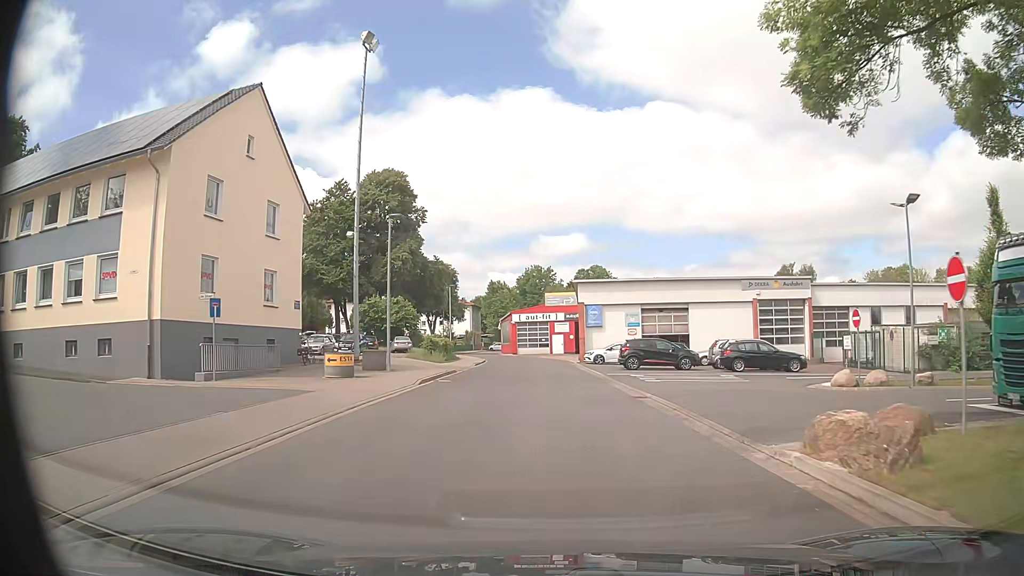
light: Day
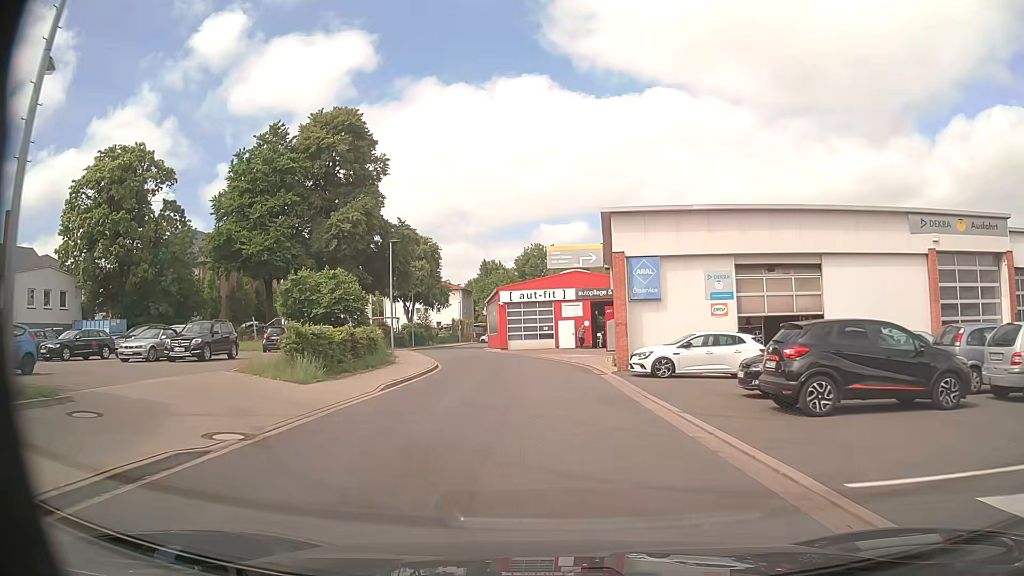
(+0.1, +22.9) m; 0°
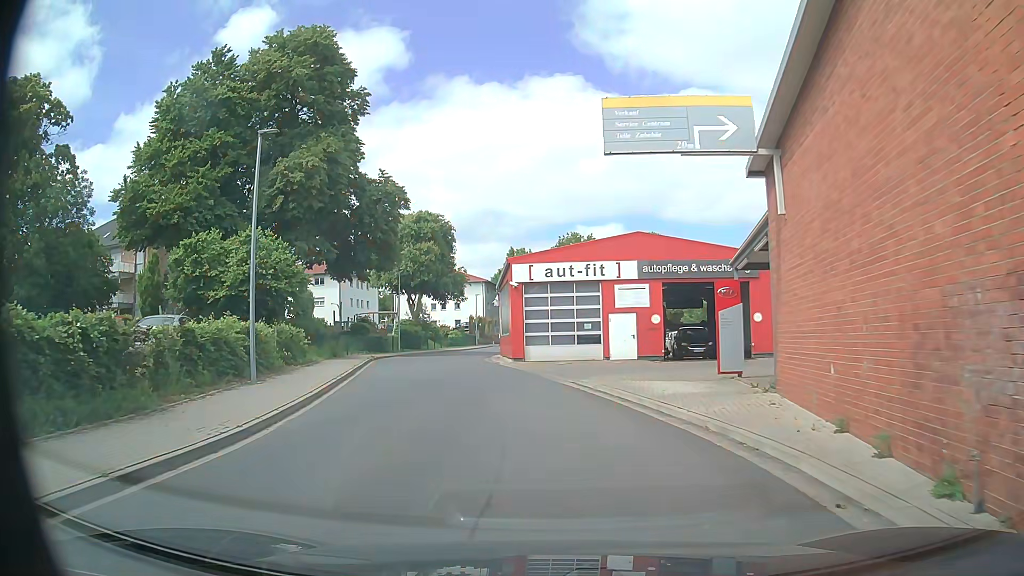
(-0.3, +19.5) m; -4°
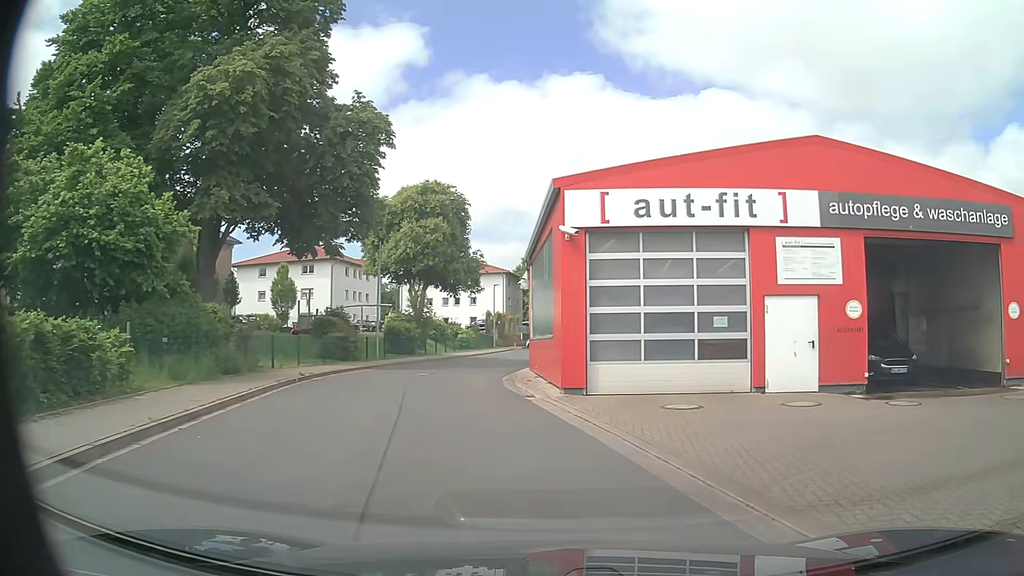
(-1.3, +15.6) m; -2°
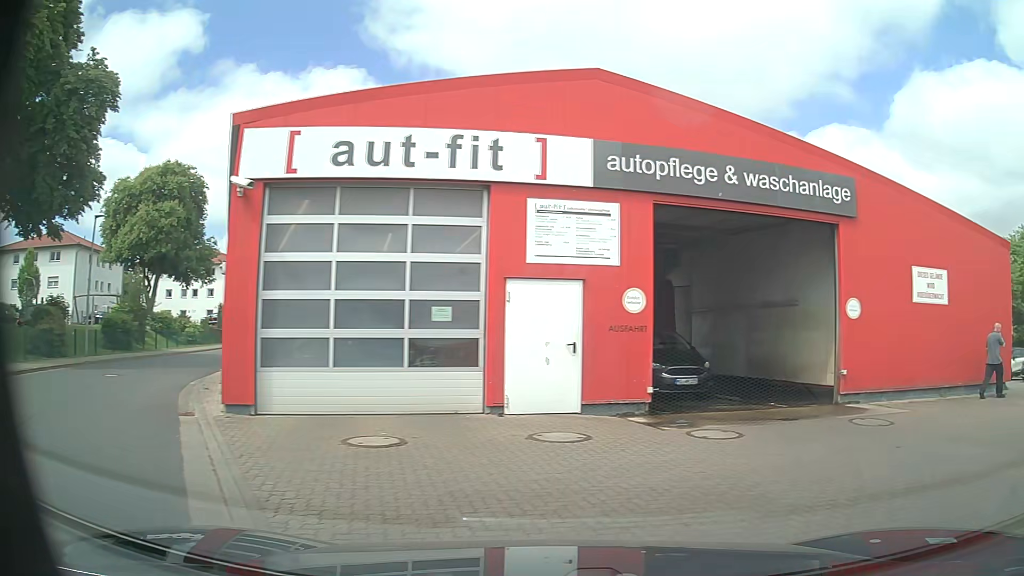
(+0.6, +4.1) m; +21°
